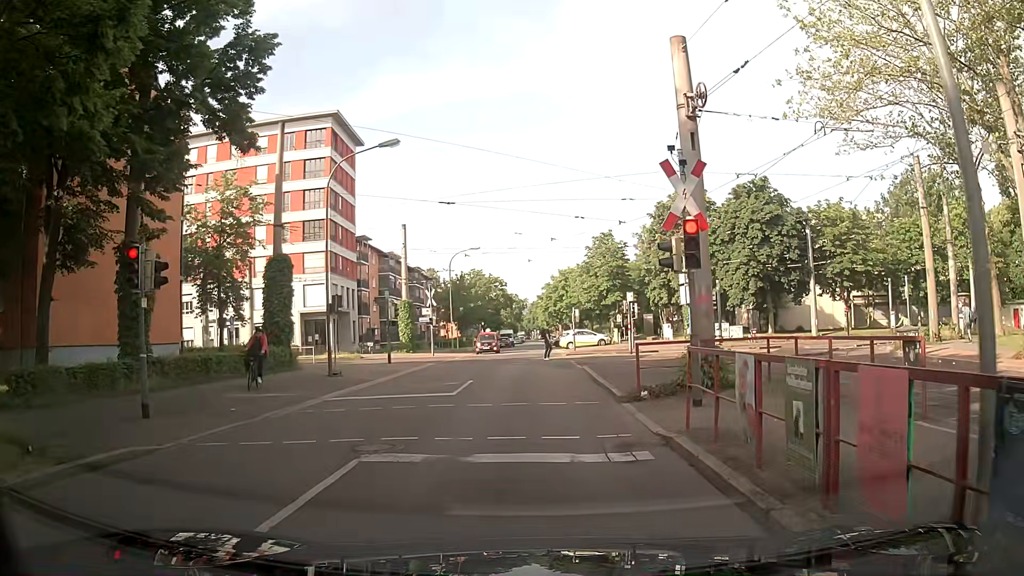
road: residential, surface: asphalt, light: Day
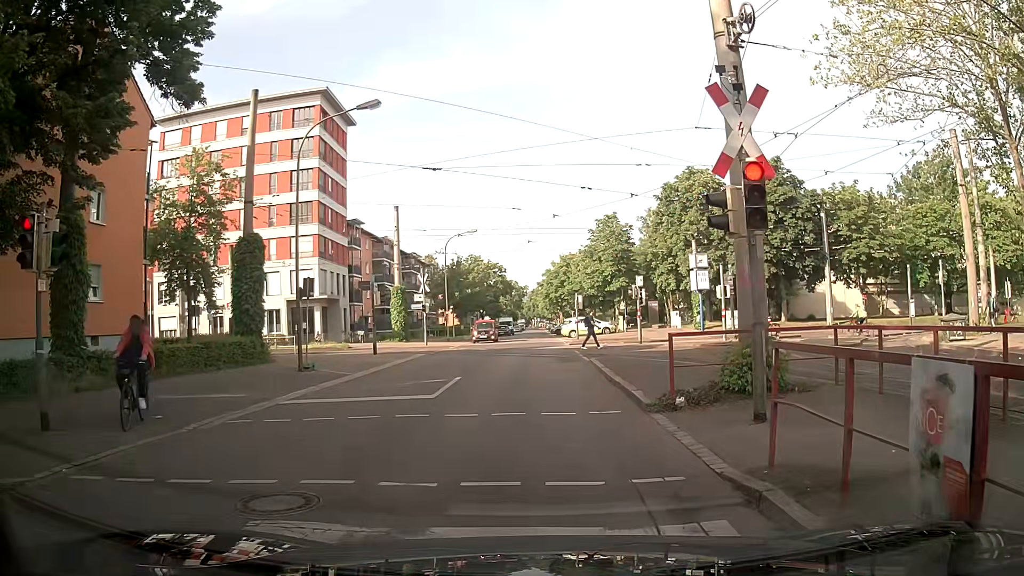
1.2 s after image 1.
(0.0, +3.0) m; +2°
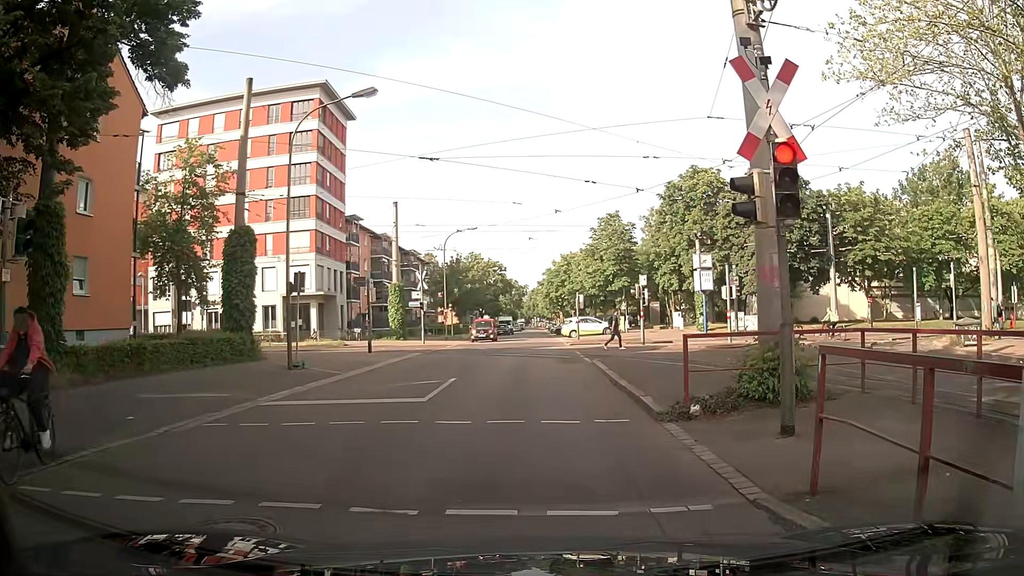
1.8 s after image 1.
(0.0, +0.9) m; -1°
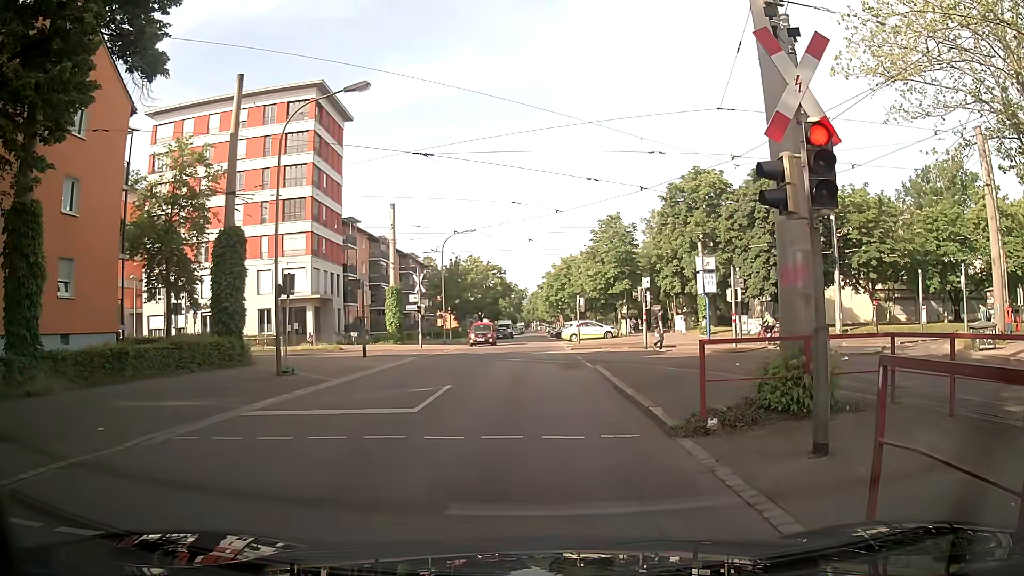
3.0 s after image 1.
(0.0, +0.9) m; 0°
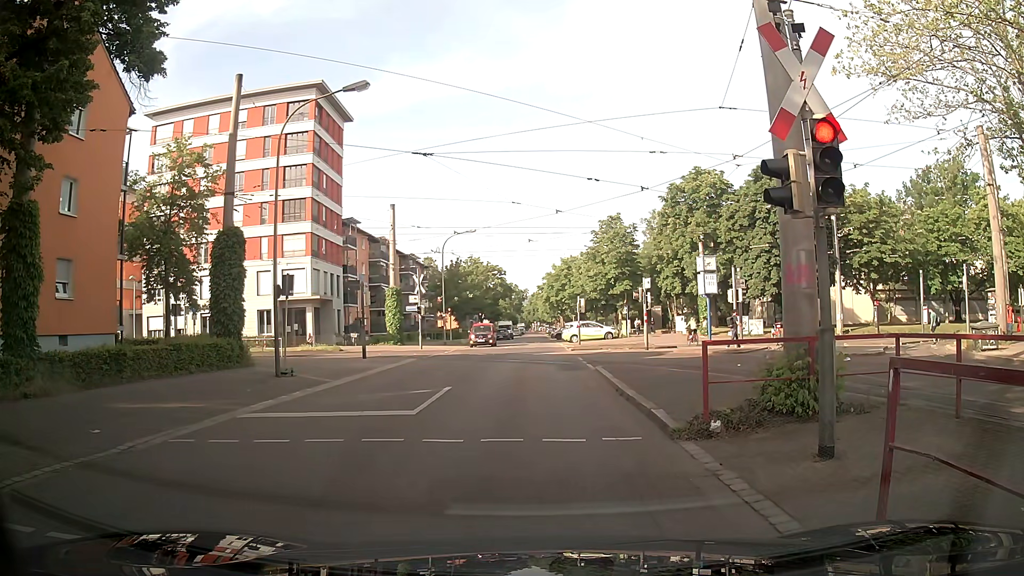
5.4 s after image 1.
(0.0, +0.2) m; 0°
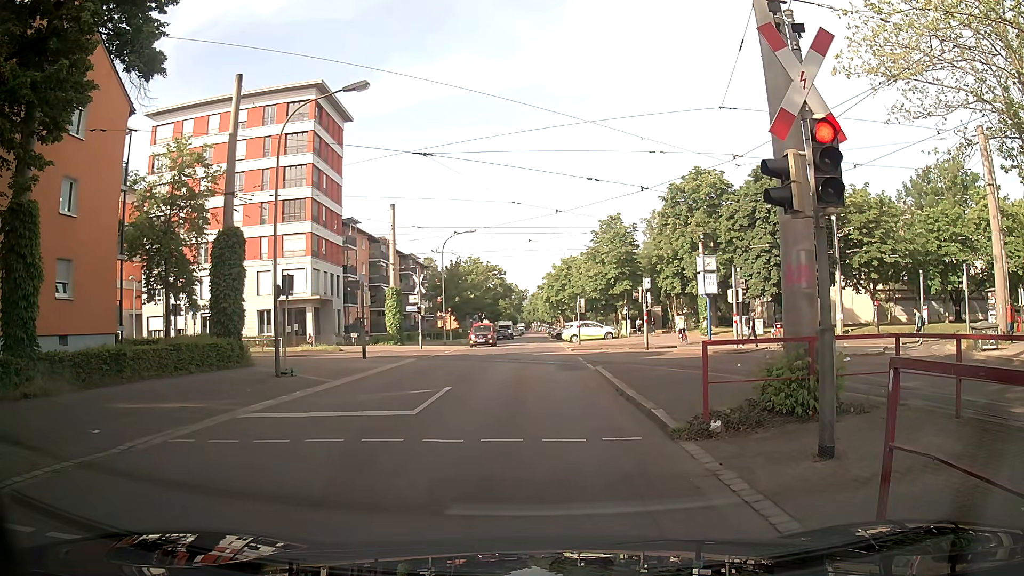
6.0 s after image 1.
(0.0, 0.0) m; 0°
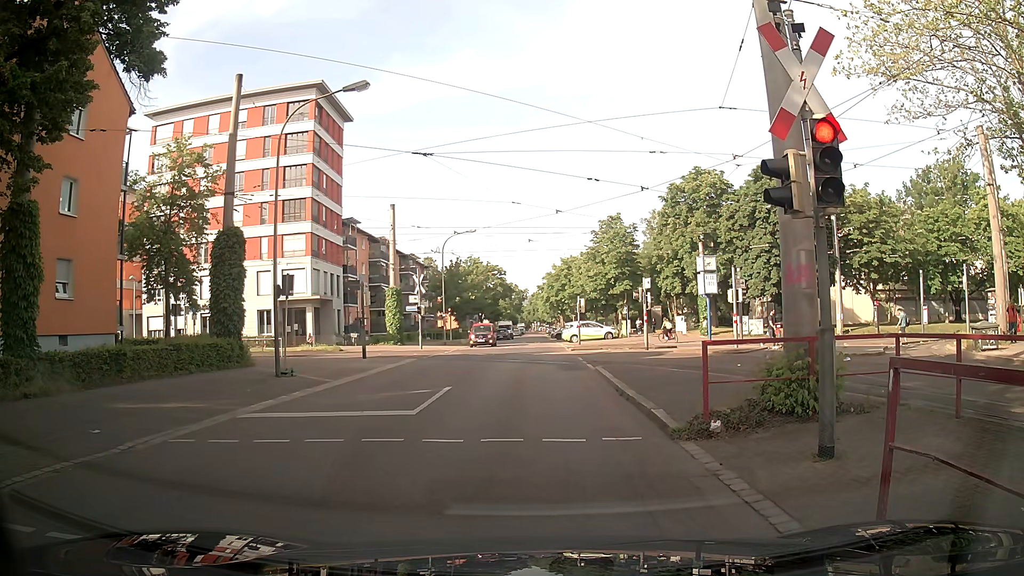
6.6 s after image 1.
(0.0, 0.0) m; 0°
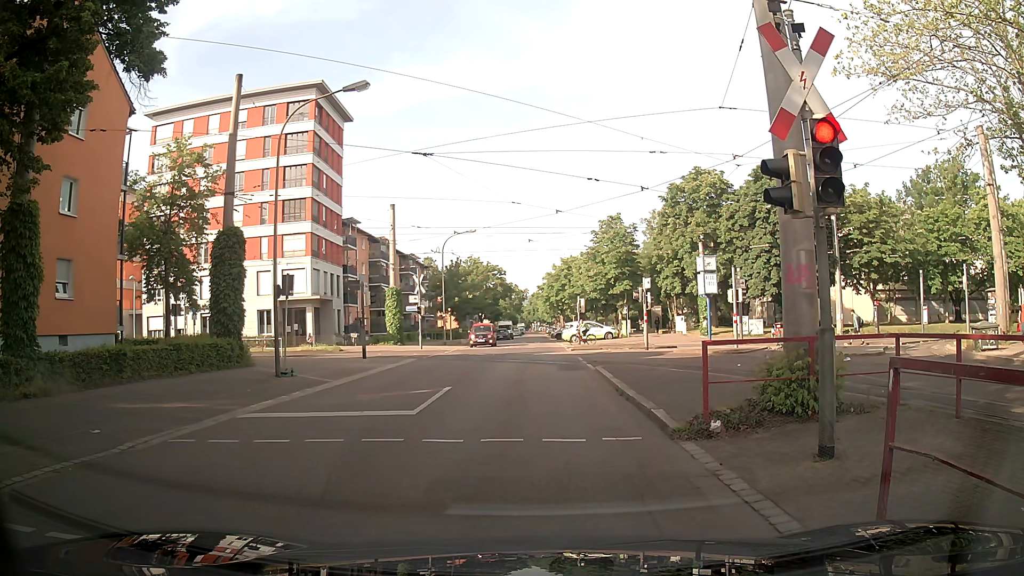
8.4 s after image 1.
(0.0, 0.0) m; 0°
